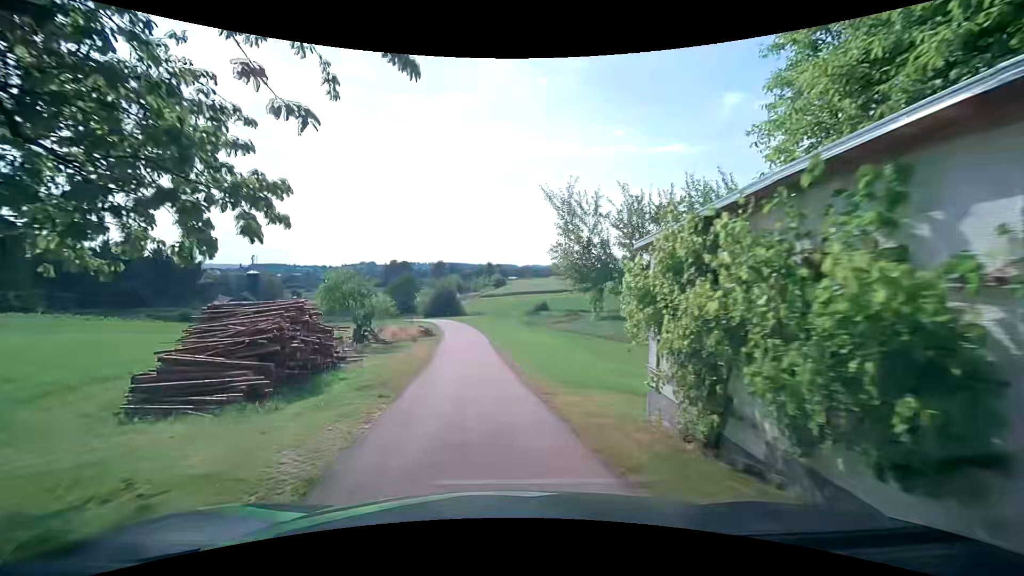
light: Day
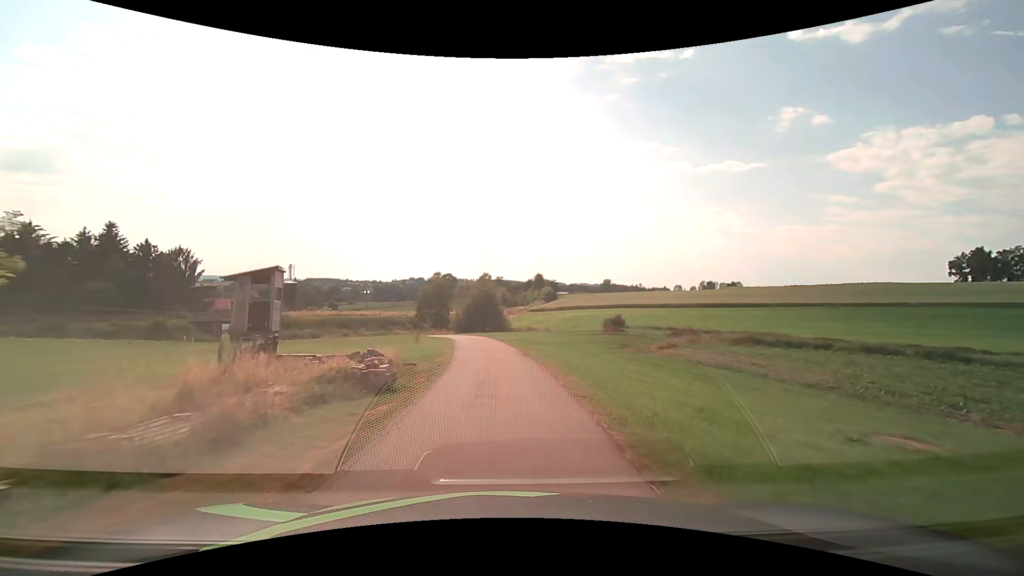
(-1.4, +25.9) m; -4°
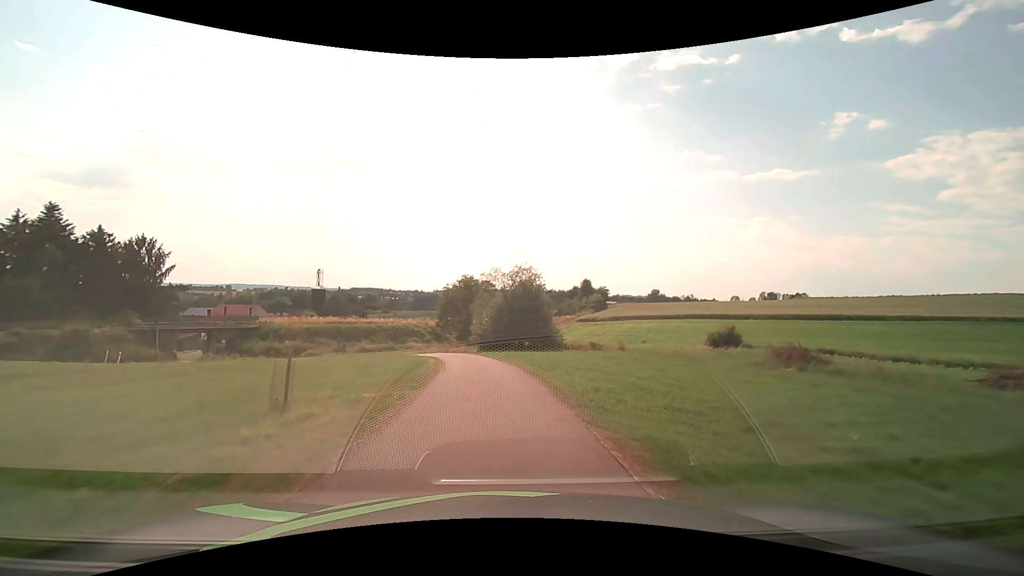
(-0.9, +24.6) m; -5°
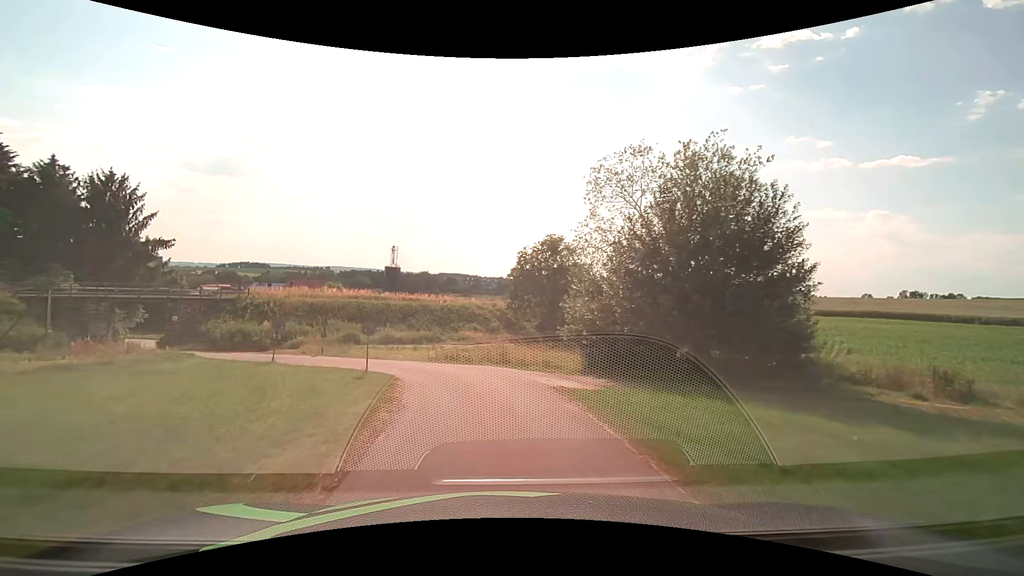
(-1.8, +28.6) m; -9°
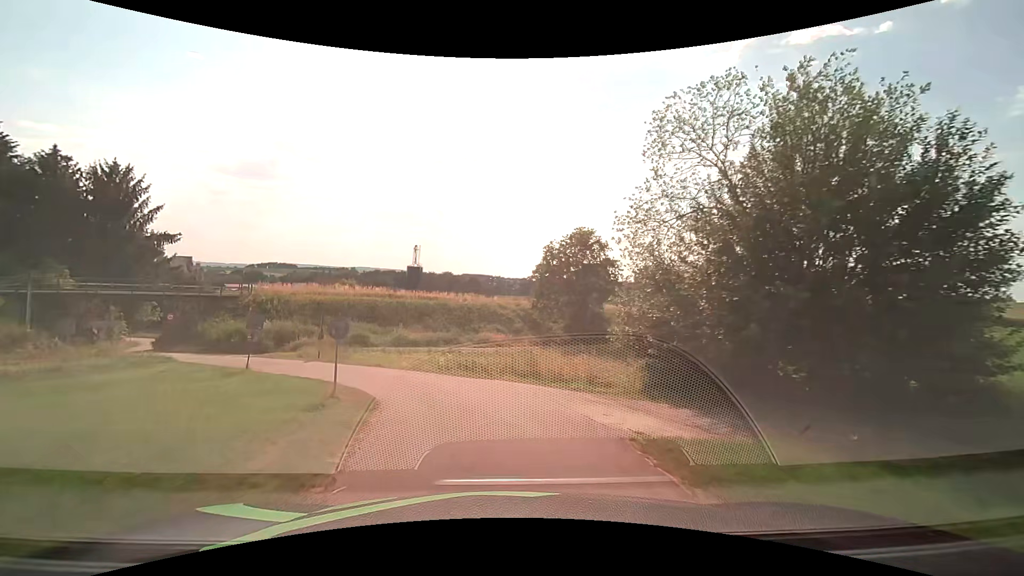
(-0.1, +4.7) m; -3°
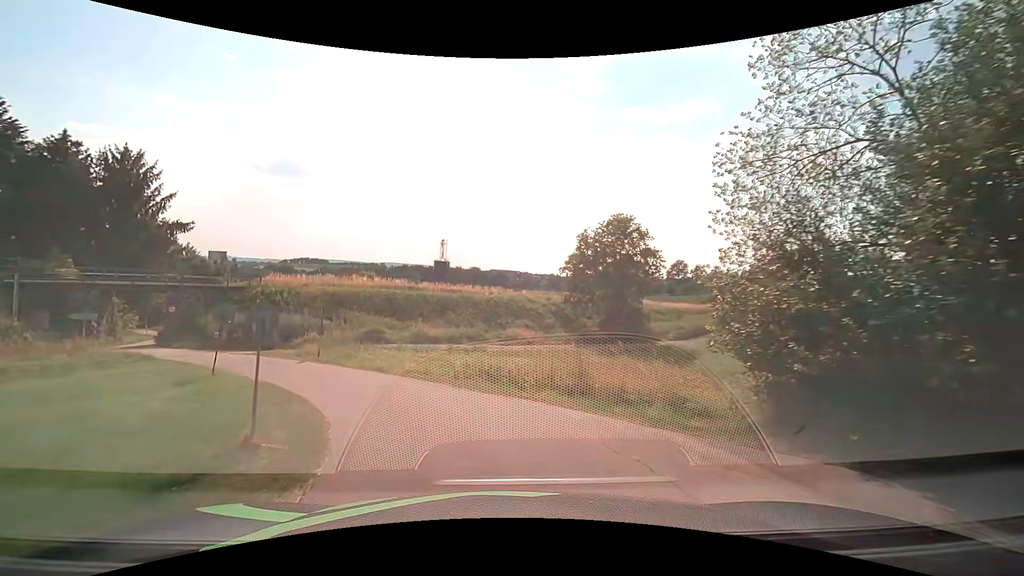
(-0.1, +4.4) m; -3°
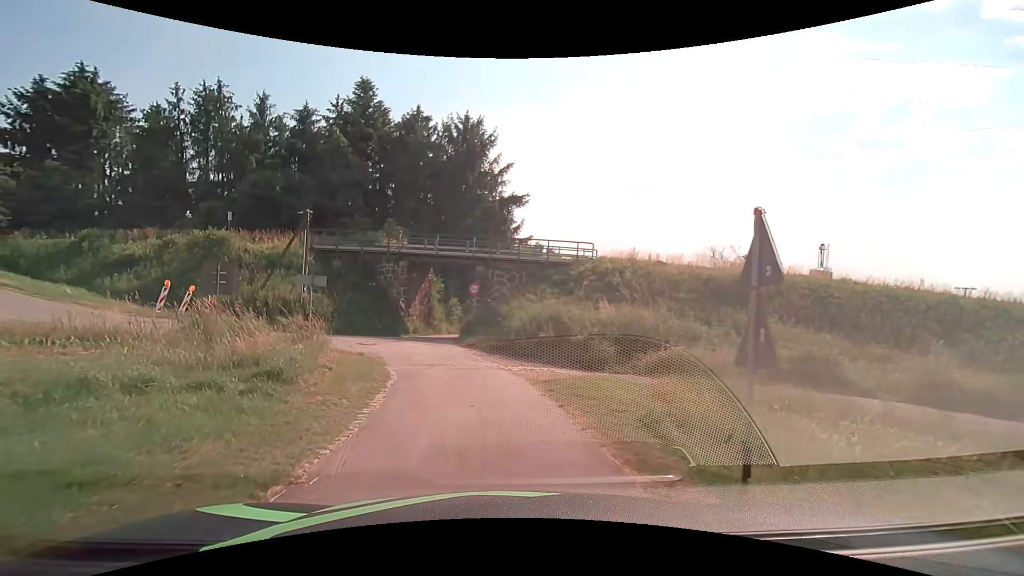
(-6.1, +18.0) m; -38°
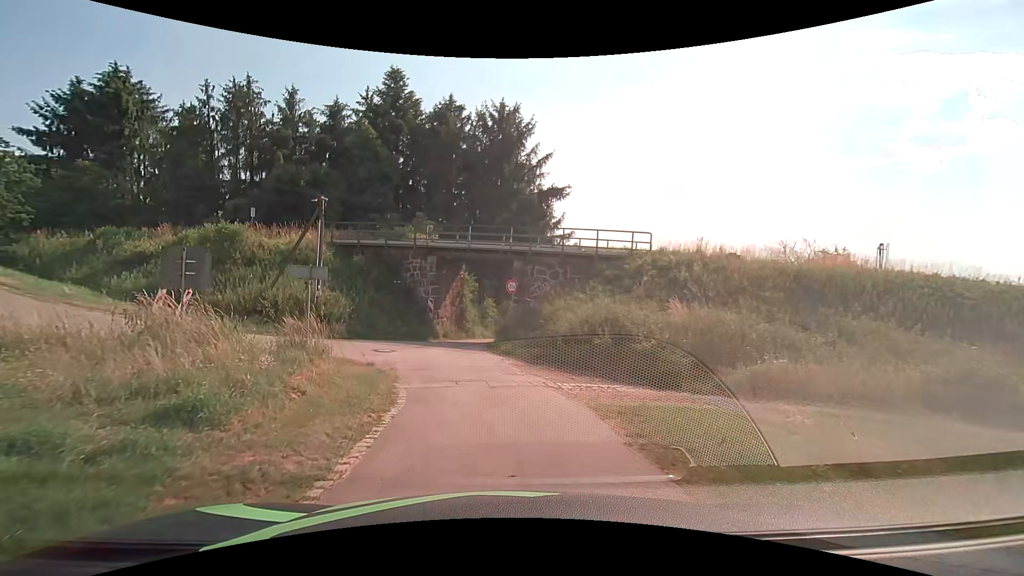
(-0.1, +3.4) m; -4°
